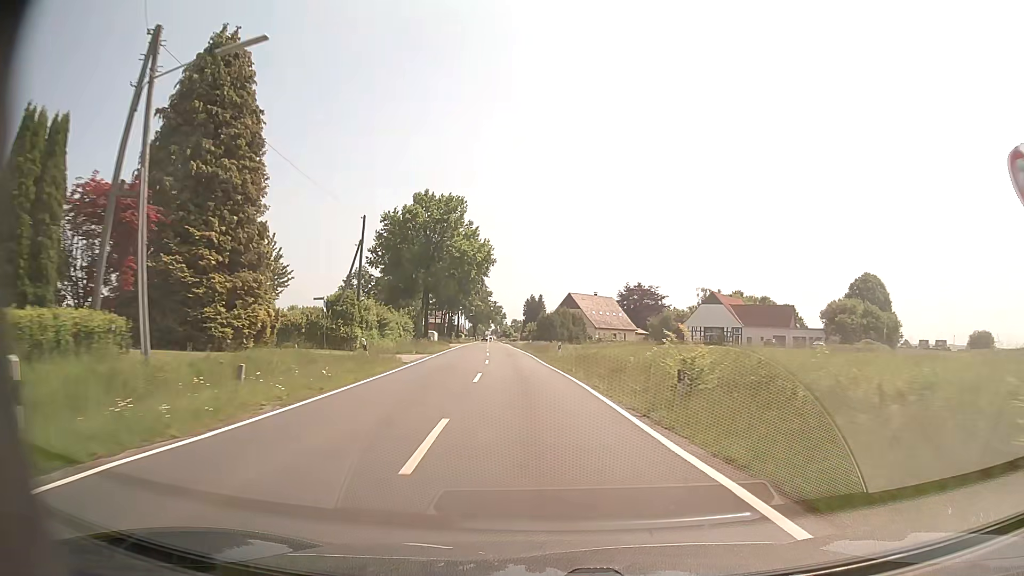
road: tertiary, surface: asphalt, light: Day
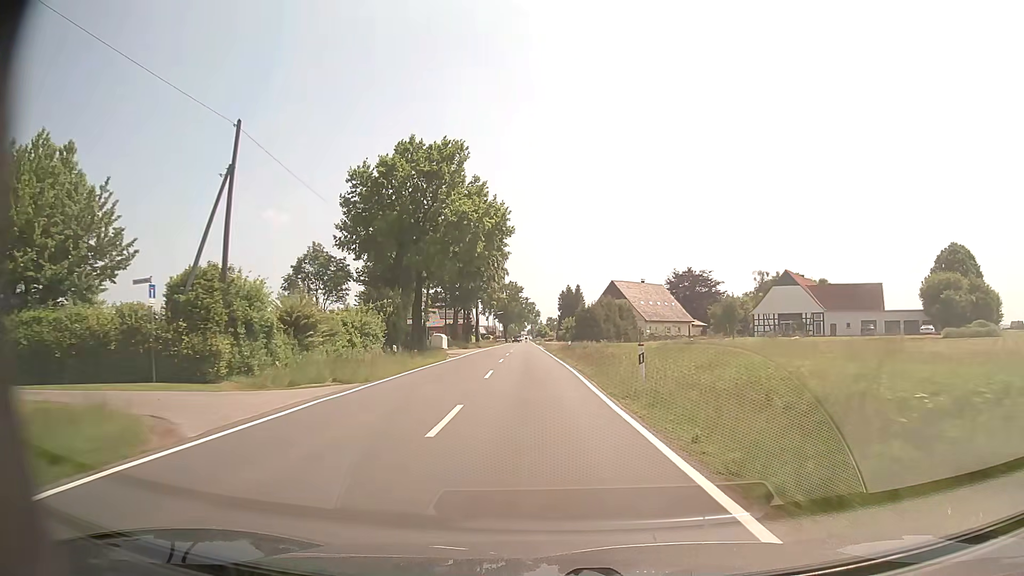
(-0.5, +21.7) m; -3°
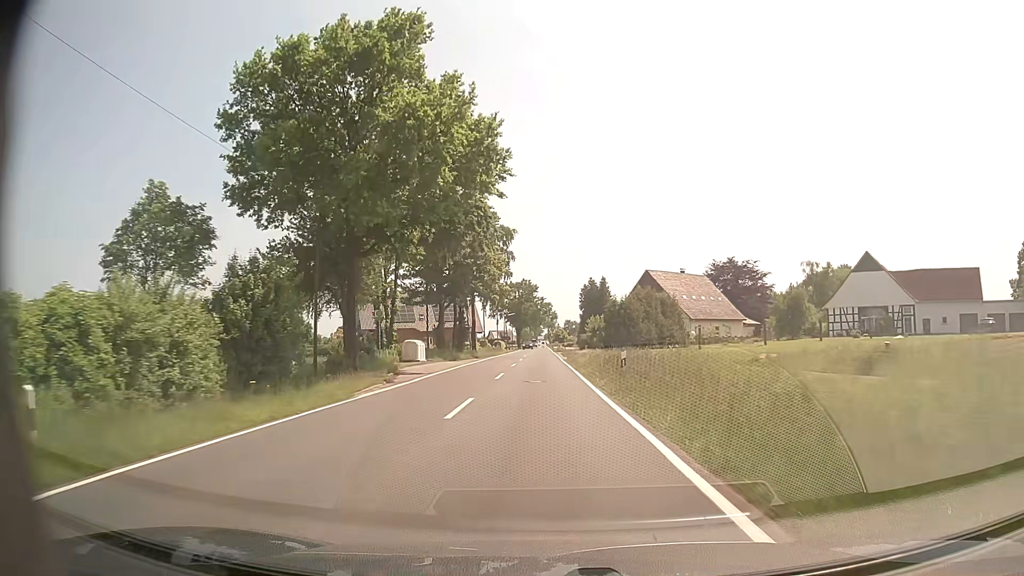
(-0.3, +21.7) m; -2°
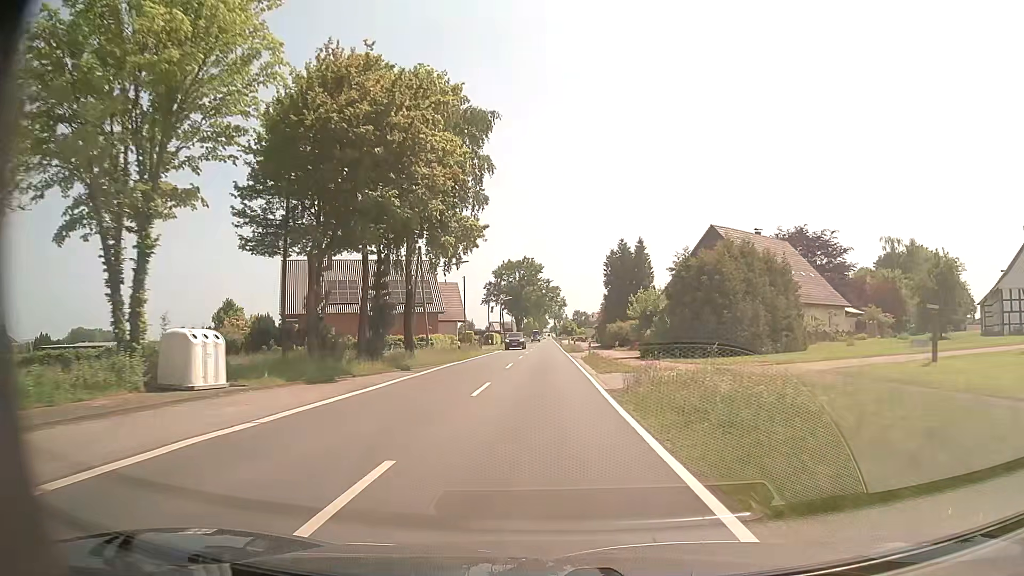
(-0.1, +32.5) m; -1°
(0, +10) (0, +20) (0, +30) (0, +40) (0, +50) (0, +60) (0, +70) (0, +80) (0, +90) (0, +100) m
